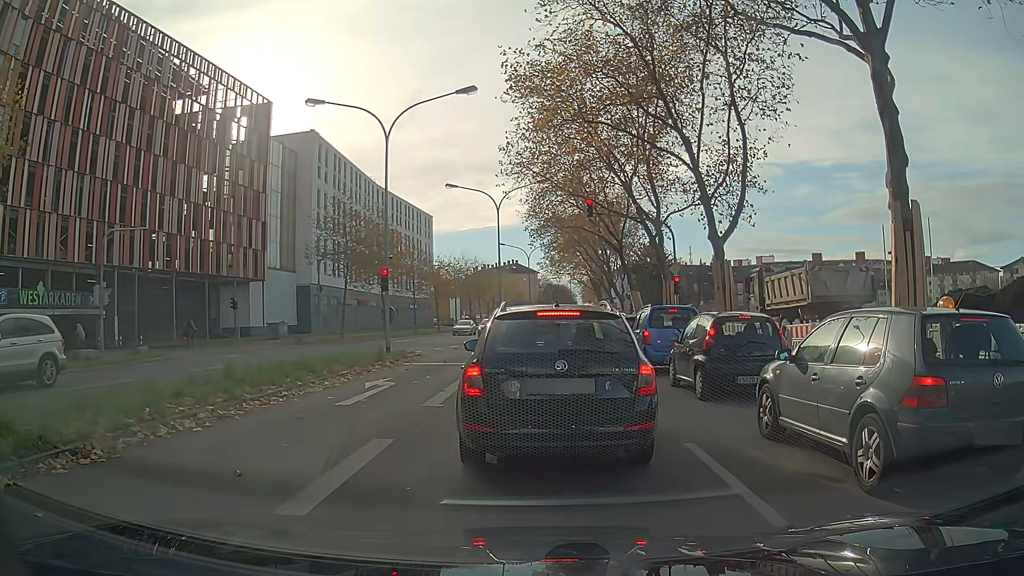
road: secondary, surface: asphalt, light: Day
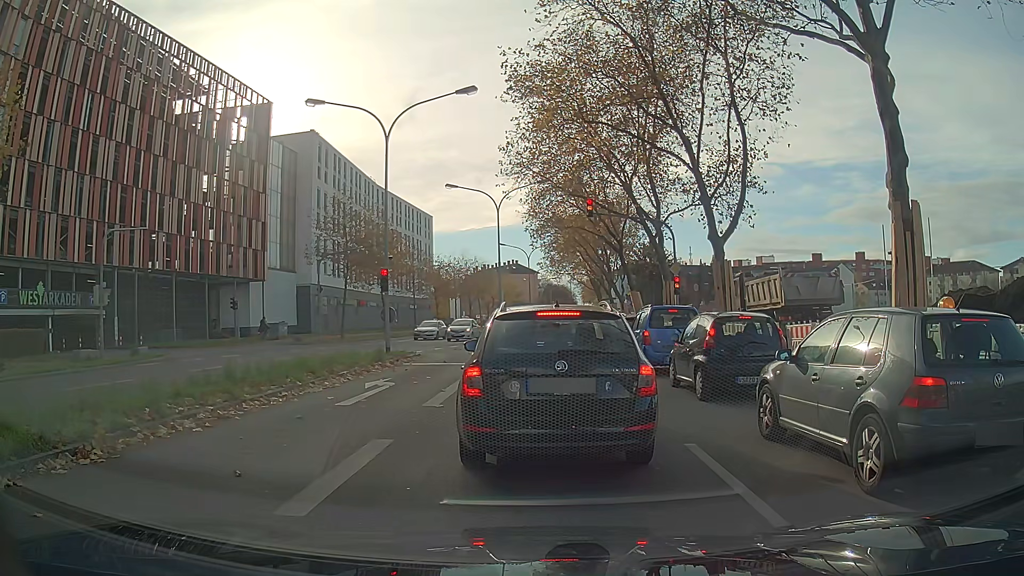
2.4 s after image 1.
(0.0, +0.1) m; 0°
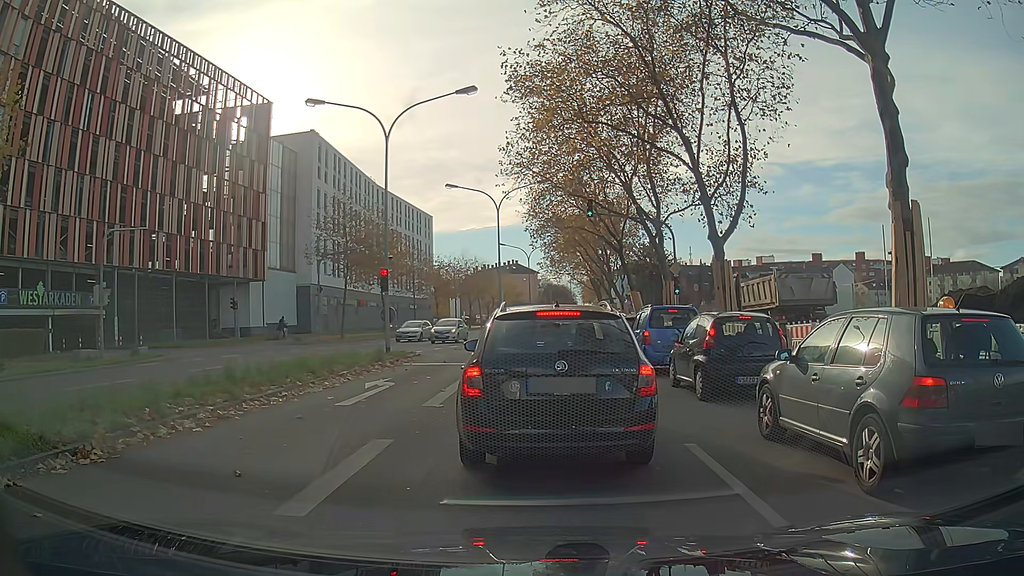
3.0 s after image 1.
(0.0, 0.0) m; 0°
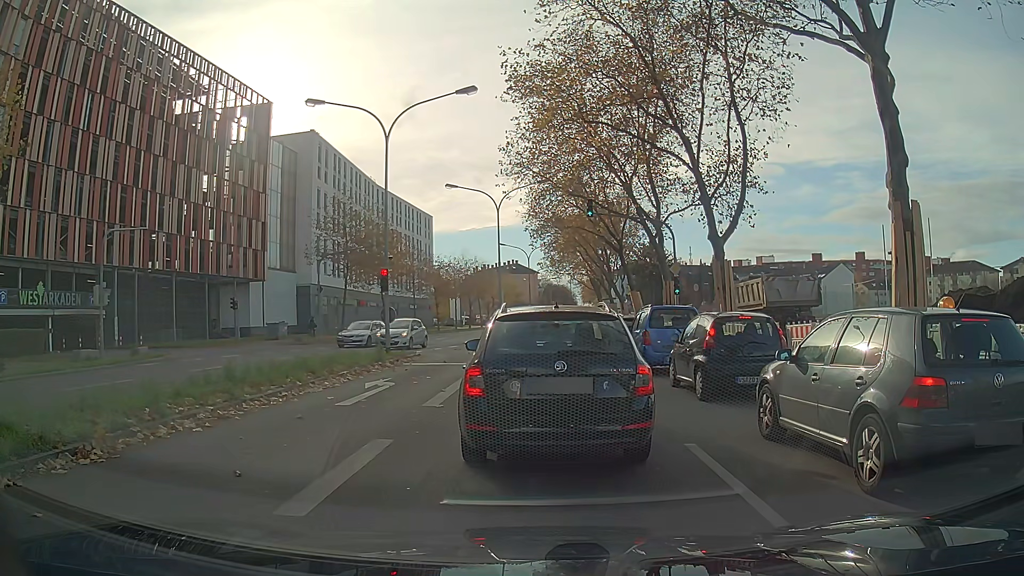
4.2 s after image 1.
(0.0, 0.0) m; 0°
(0, +10) (0, +20) (0, +30) (0, +40) (0, +50) (0, +60) (0, +70) (0, +80) (0, +90) (+1, +100) m
